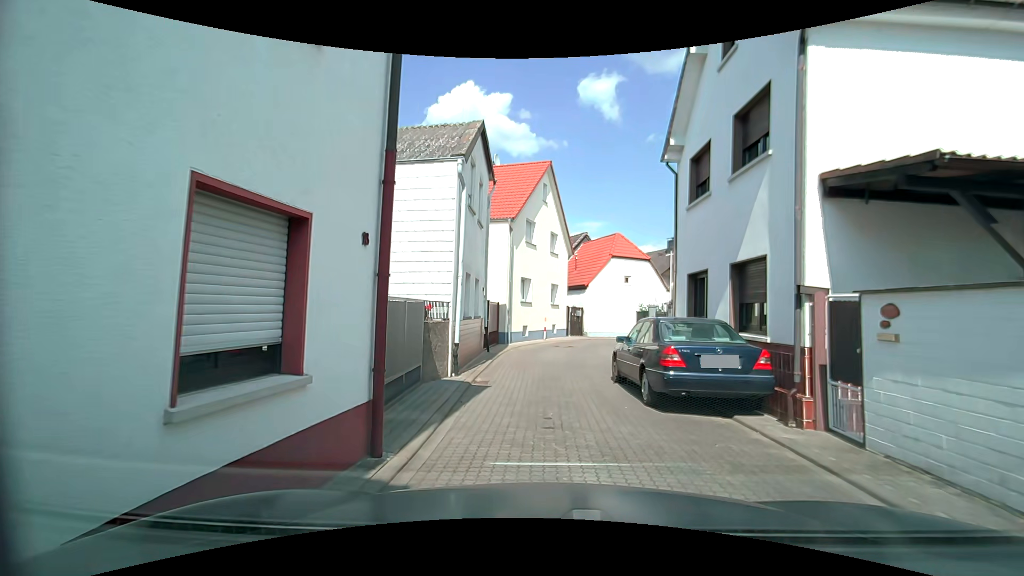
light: Day
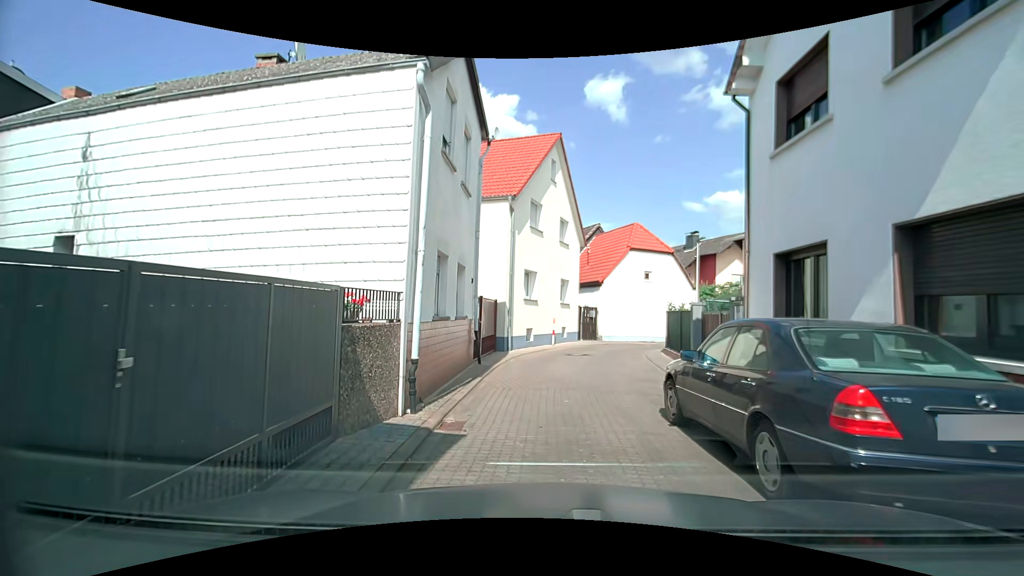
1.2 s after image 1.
(+0.1, +4.1) m; +1°
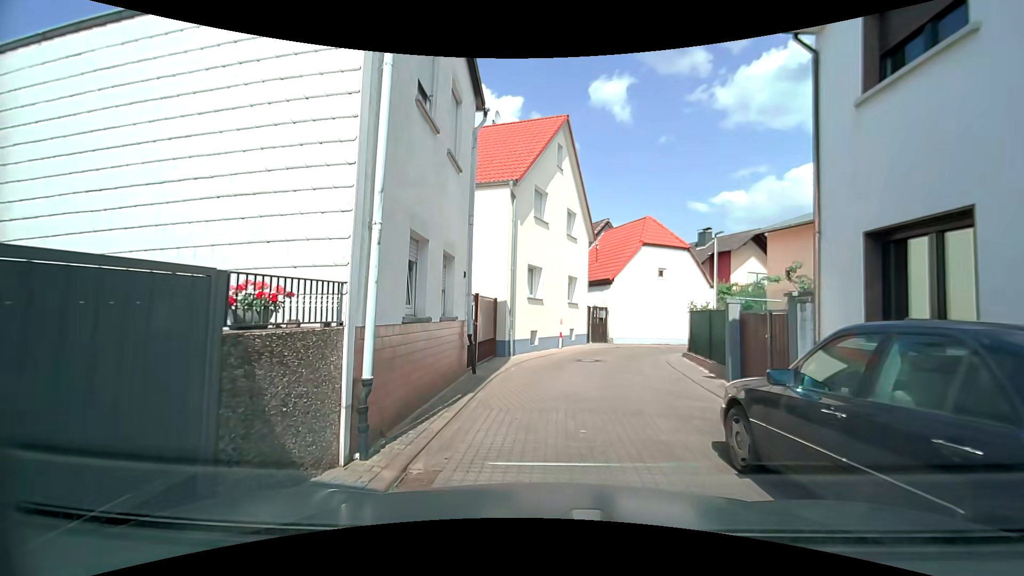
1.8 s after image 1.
(0.0, +2.0) m; 0°
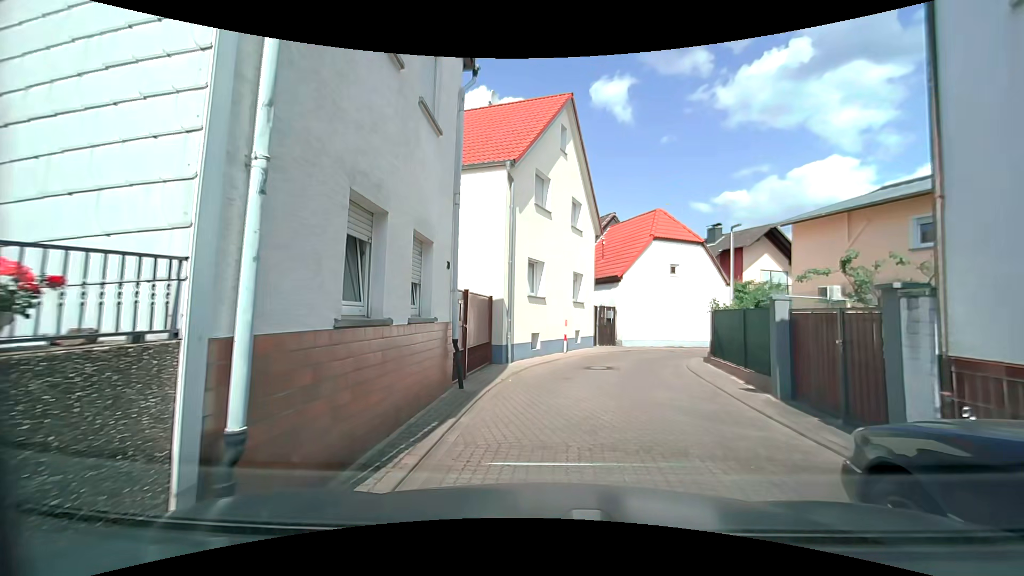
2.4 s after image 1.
(0.0, +2.0) m; 0°
